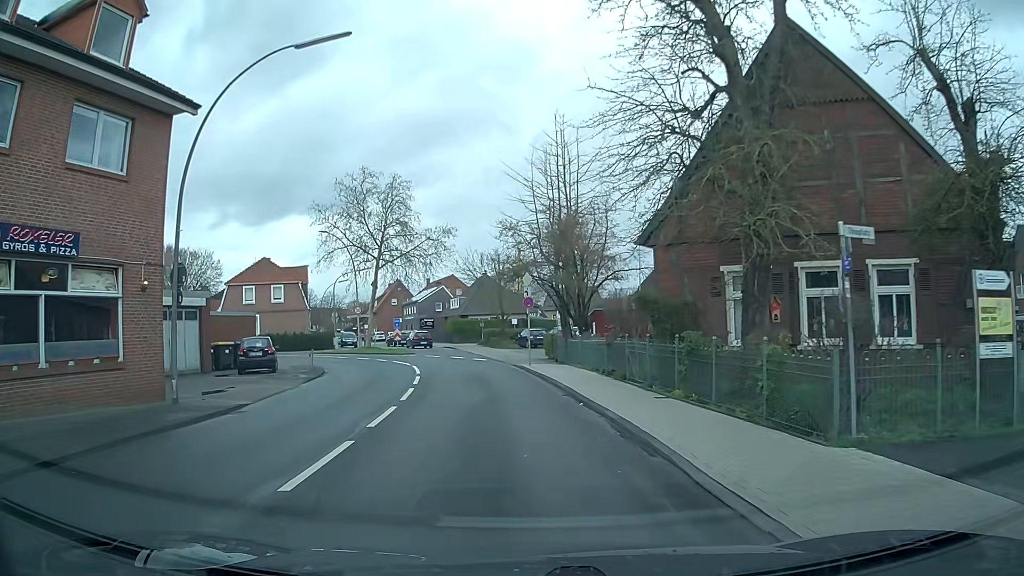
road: secondary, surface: asphalt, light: Day
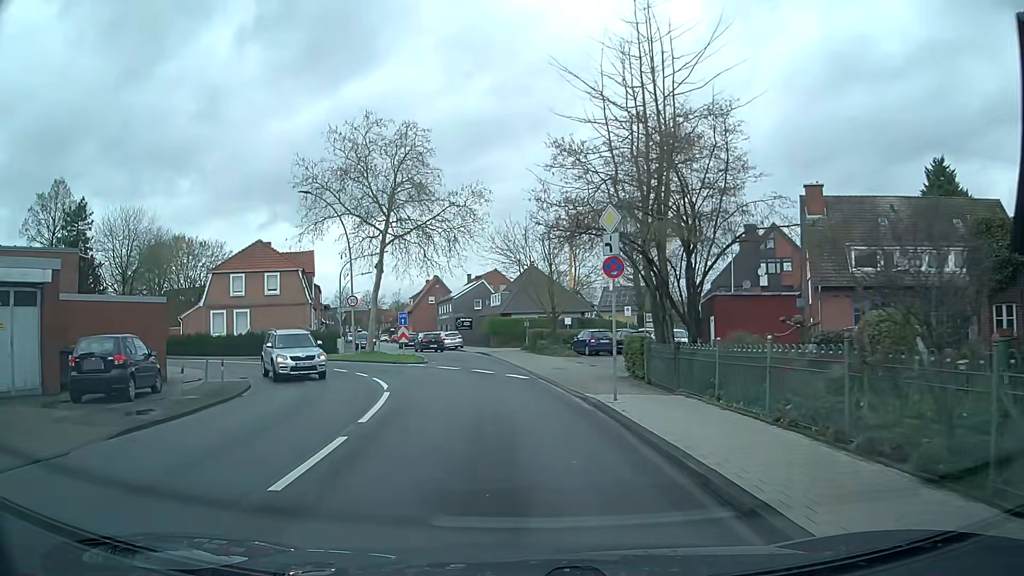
(-0.7, +13.8) m; -5°
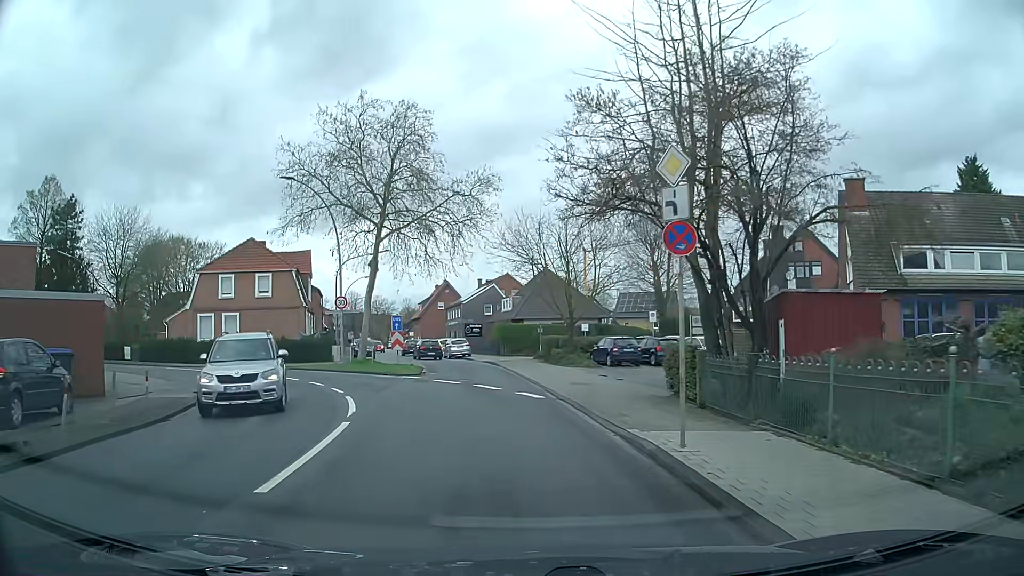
(-0.1, +4.5) m; -3°
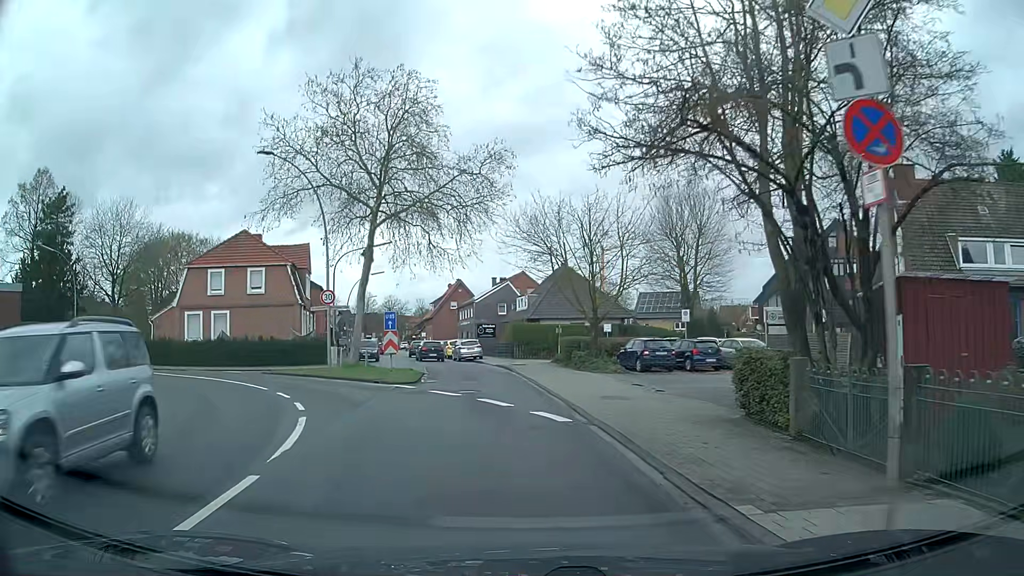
(+0.1, +4.5) m; 0°
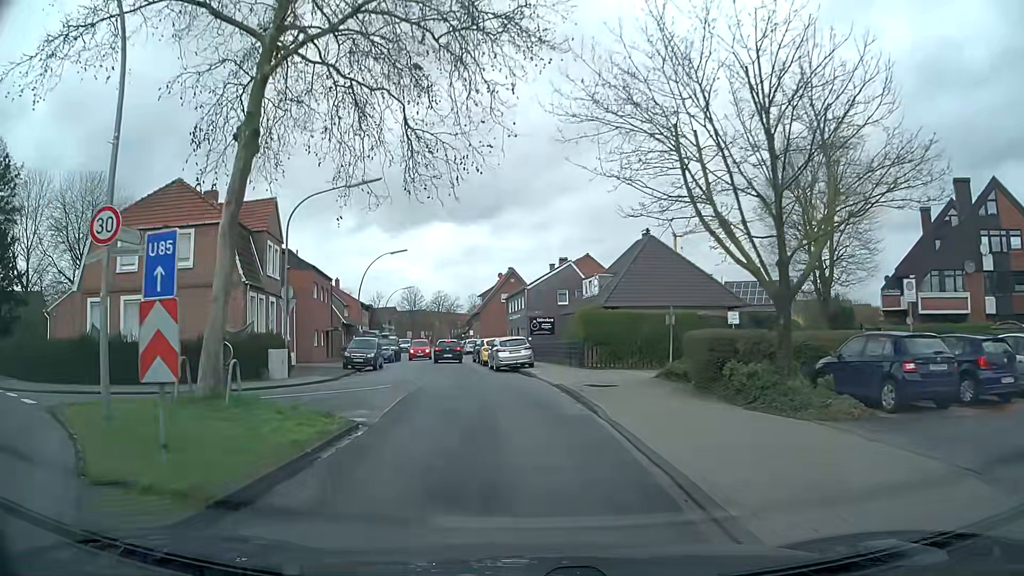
(-0.6, +17.7) m; -6°
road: residential
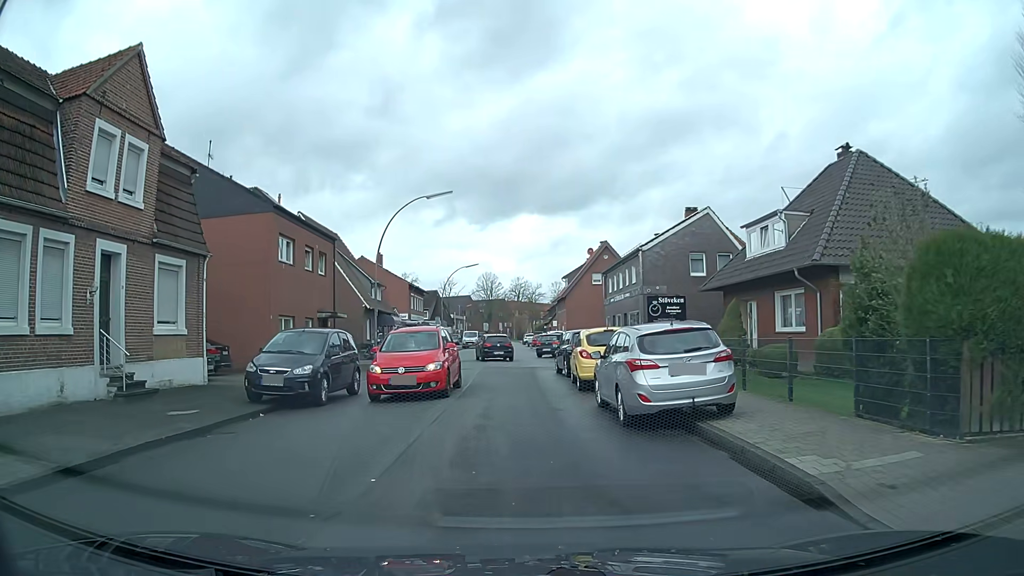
(-1.1, +20.4) m; -7°
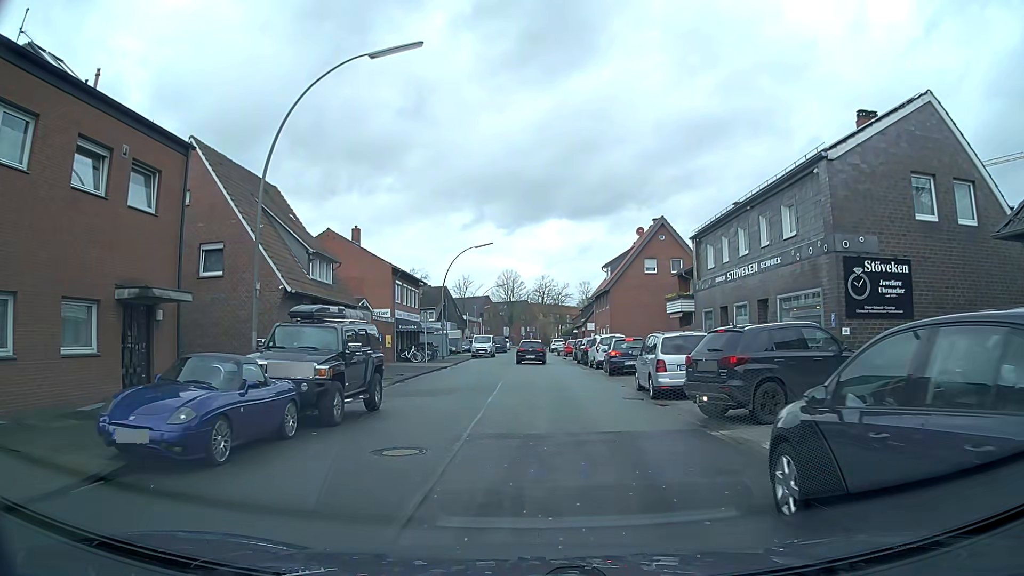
(-0.5, +19.7) m; -2°
(0, +10) (0, +20) (+1, +30) (+1, +40) (+1, +50) (+1, +60) (+1, +70) (+1, +80) (+1, +90) (+1, +100) m
